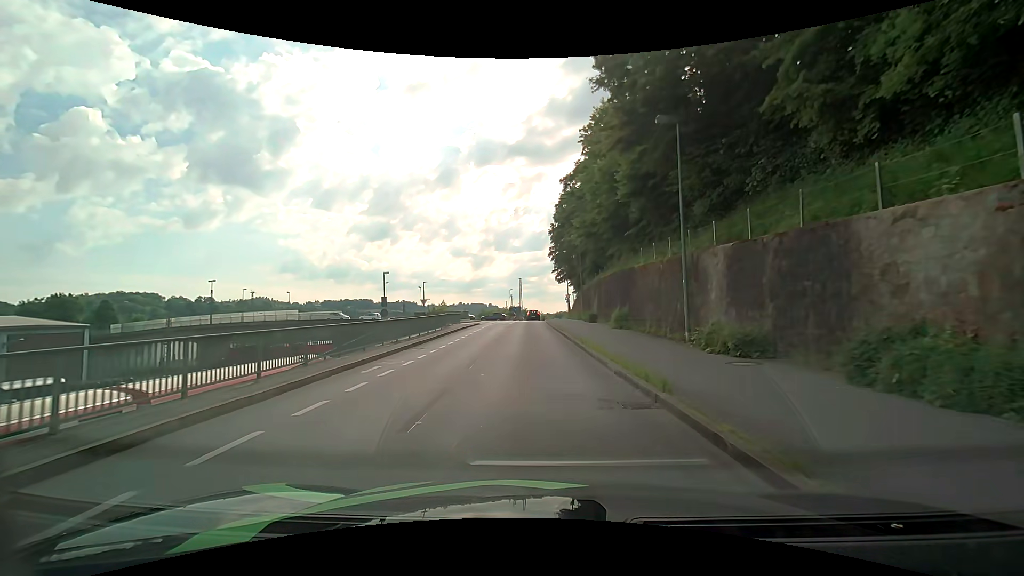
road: residential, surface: asphalt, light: Day
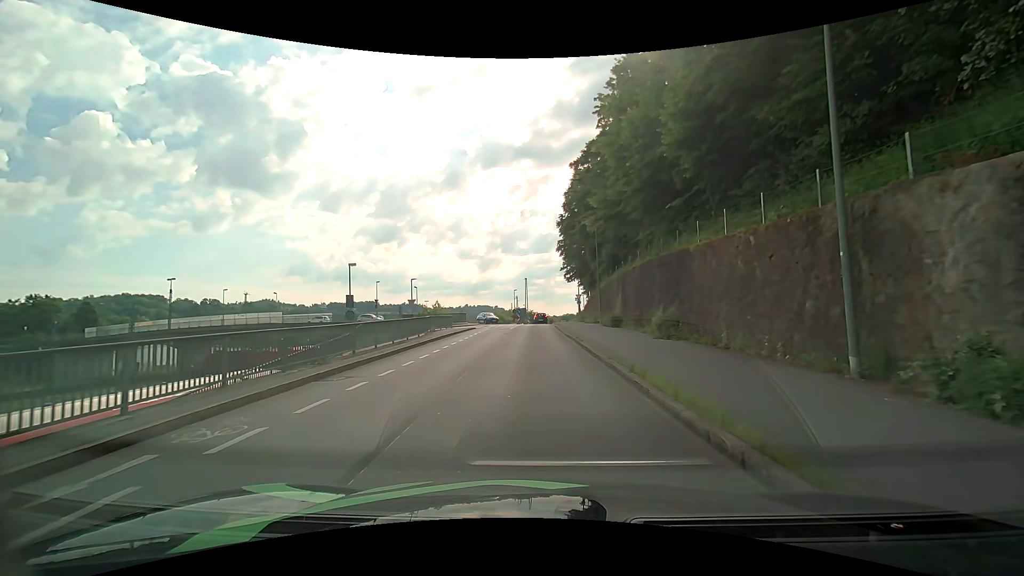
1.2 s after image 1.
(-0.1, +8.1) m; -1°
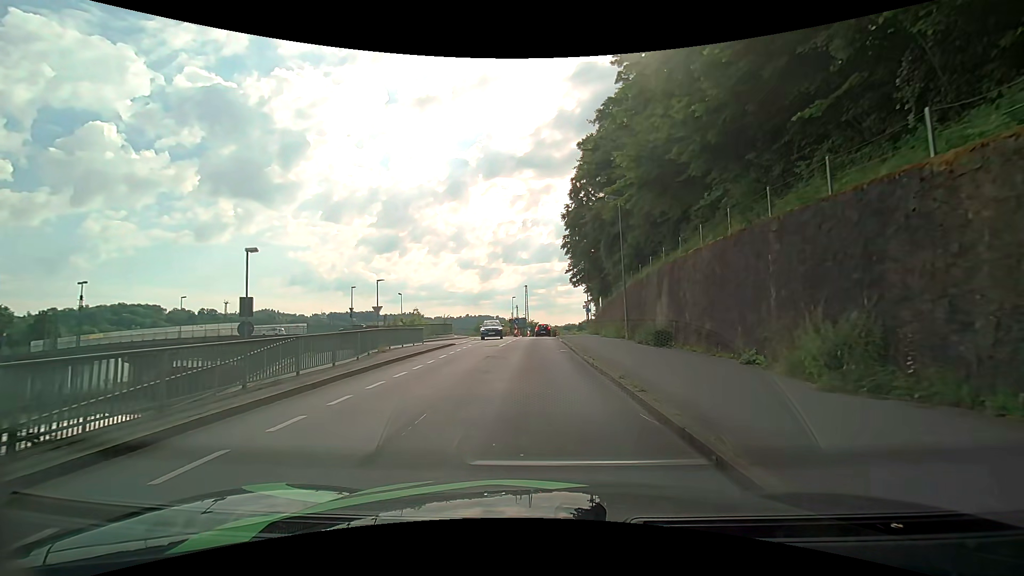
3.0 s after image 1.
(0.0, +10.8) m; +1°
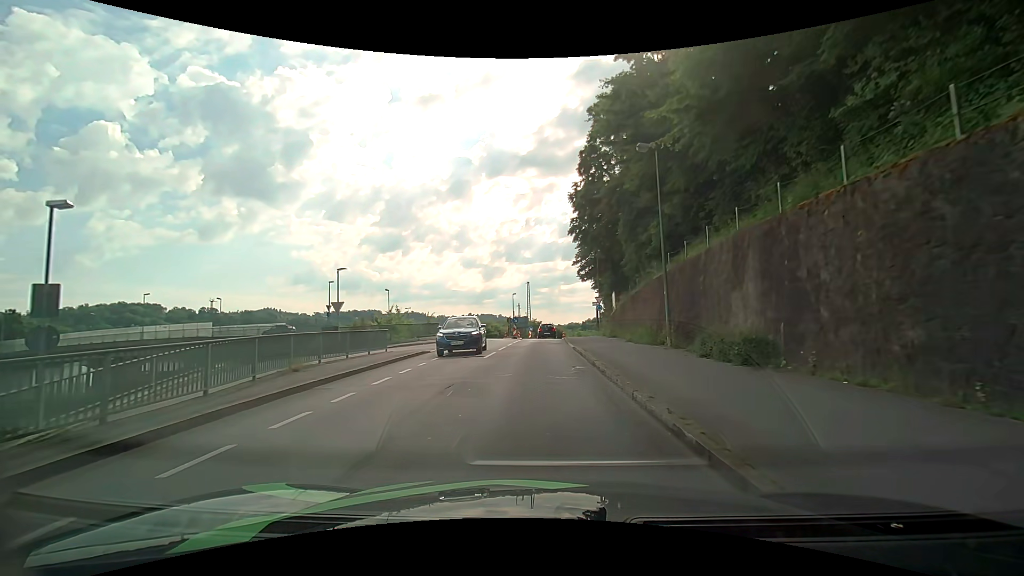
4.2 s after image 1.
(-0.1, +8.1) m; -1°
